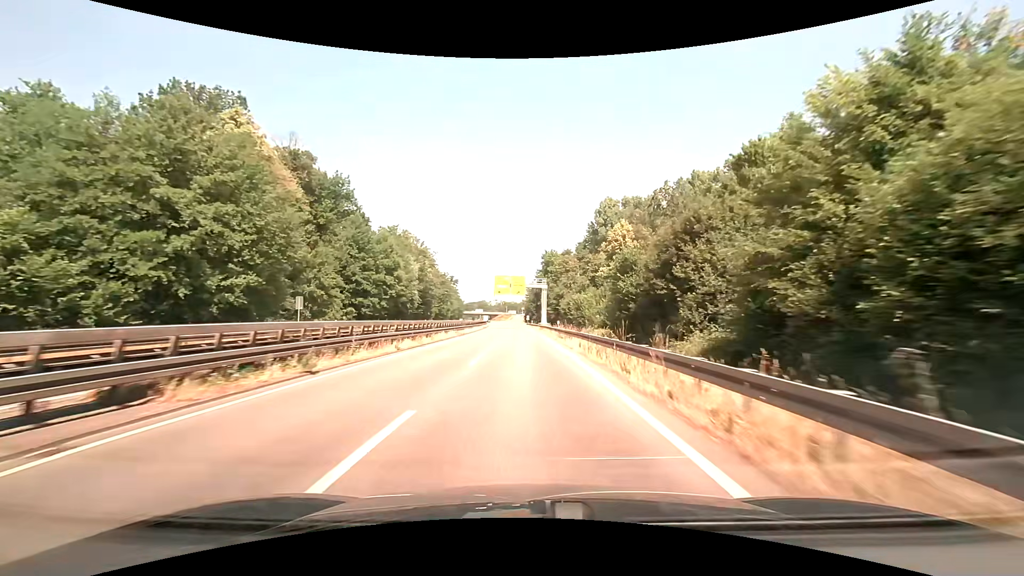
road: trunk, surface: asphalt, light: Day
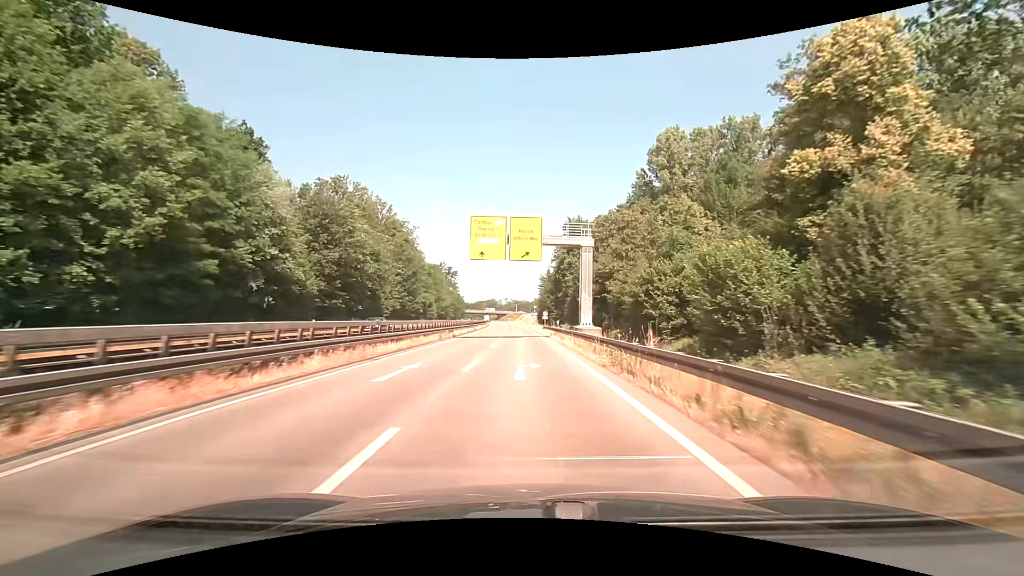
(-0.4, +48.7) m; -1°
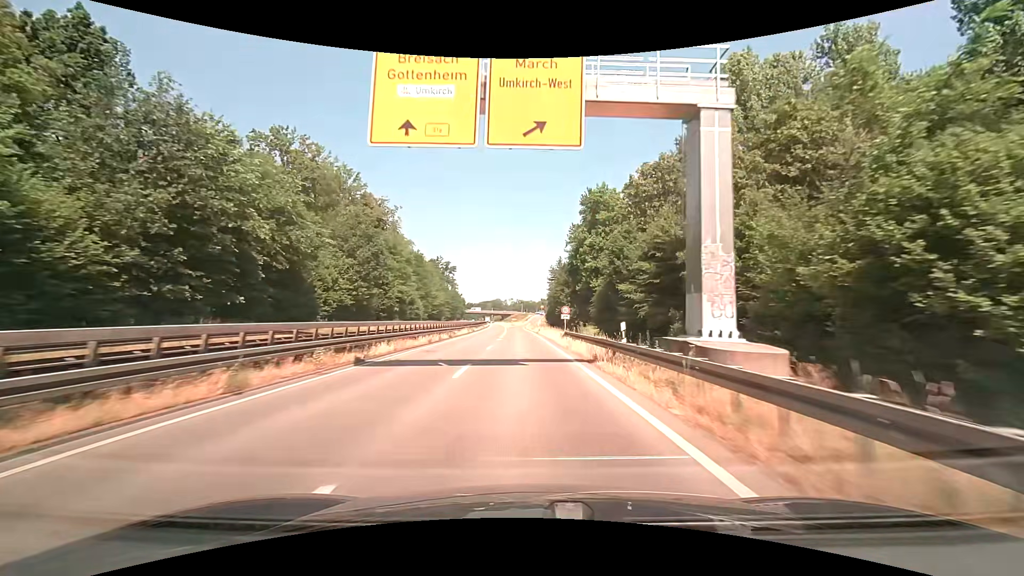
(-0.2, +24.3) m; -1°
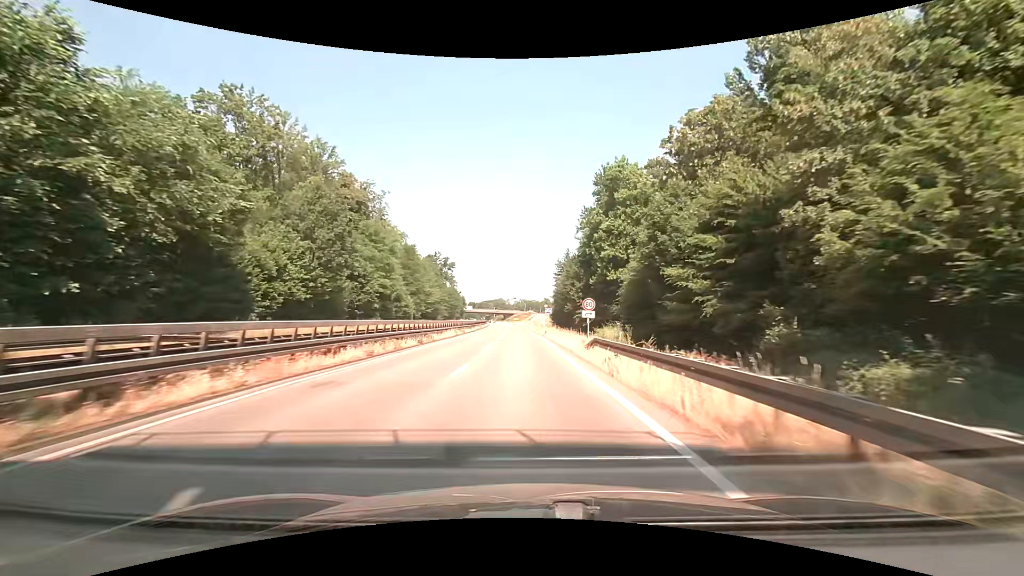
(0.0, +12.1) m; 0°
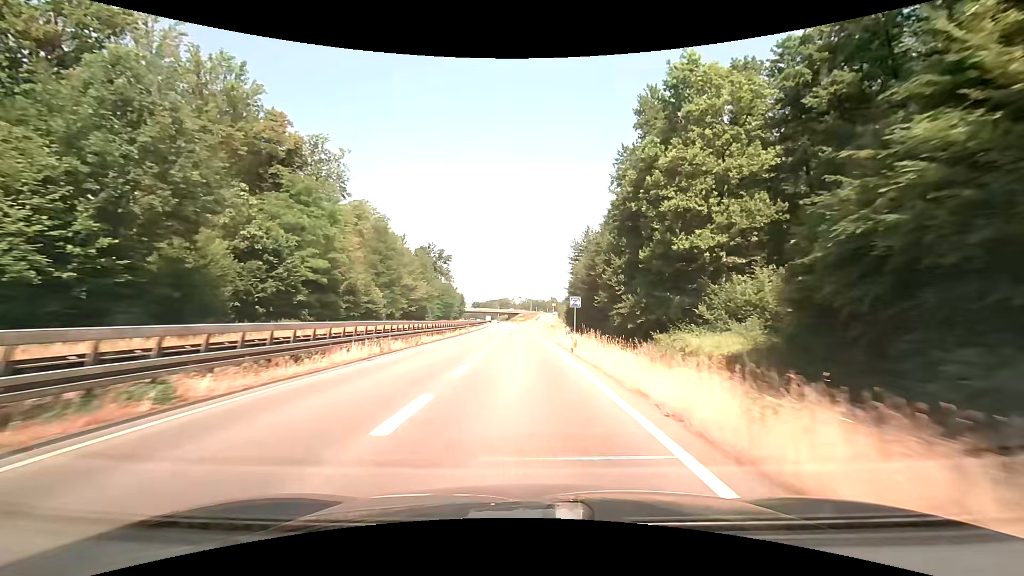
(-0.2, +23.9) m; -1°
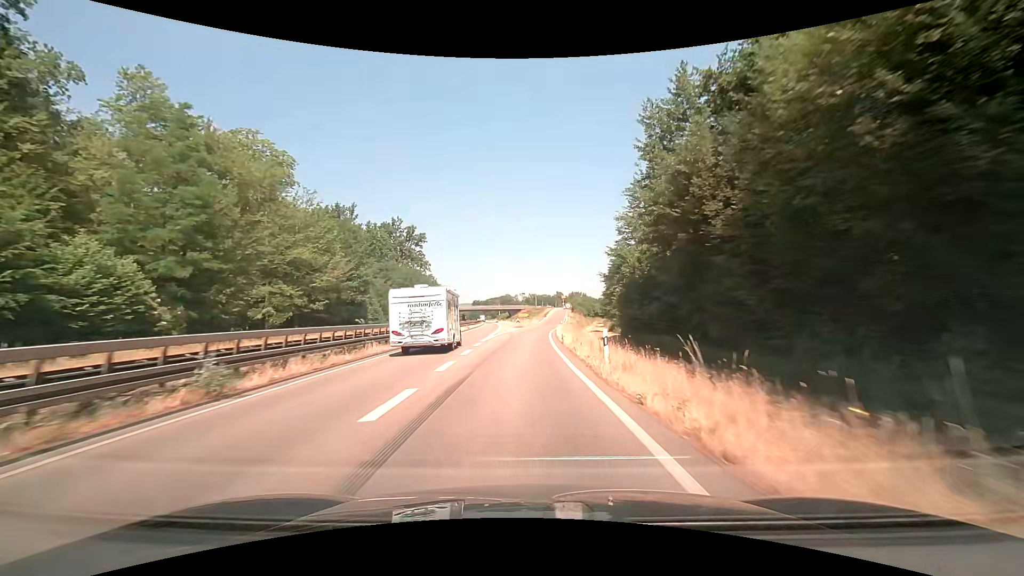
(-0.4, +47.2) m; +1°
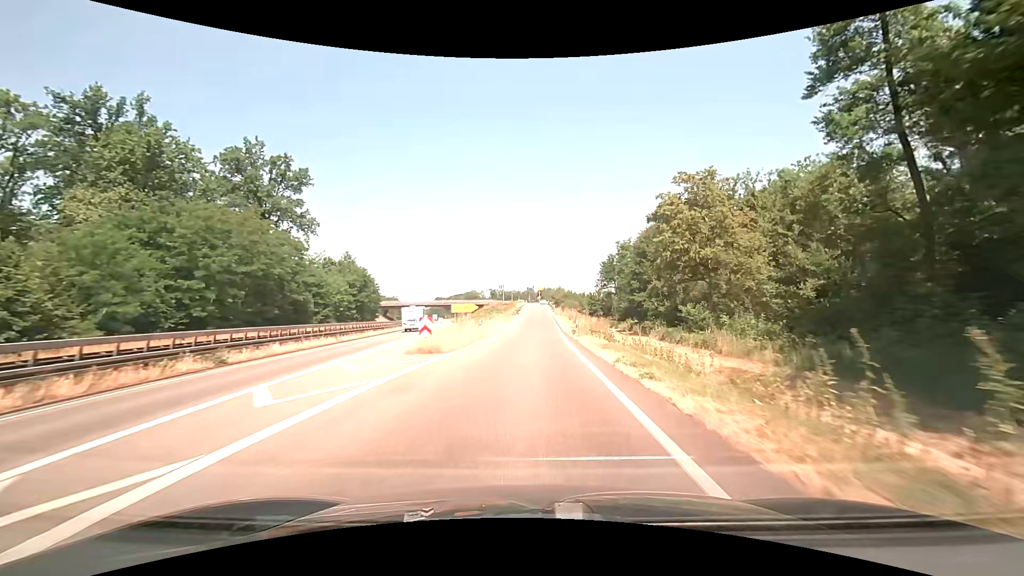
(+0.2, +53.8) m; +2°
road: trunk_link
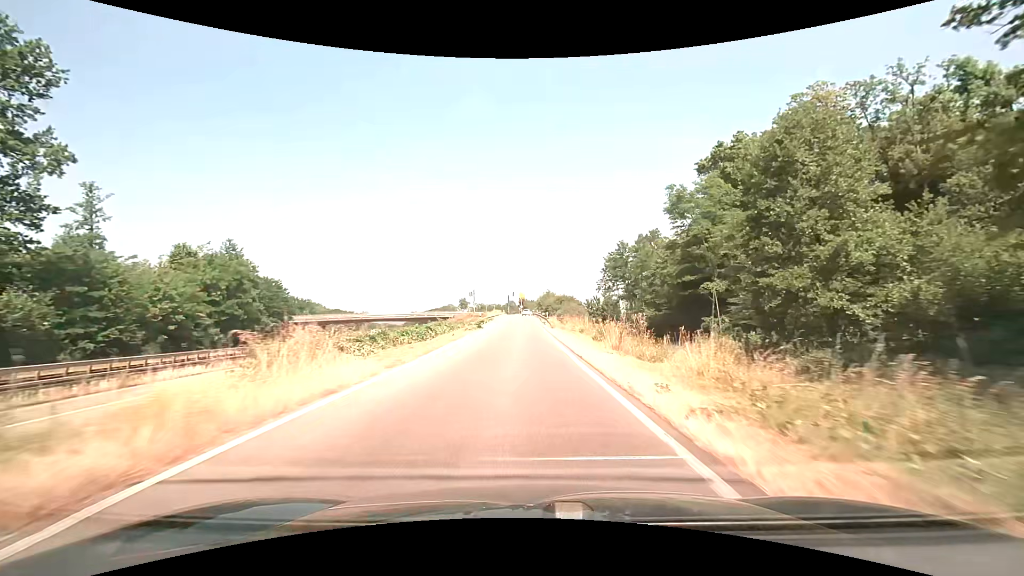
(+1.0, +37.5) m; +2°
(0, +10) (0, +20) (0, +30) (0, +40) (0, +50) (-1, +60) (-1, +70) (-1, +80) (-1, +90) (-1, +100) m
